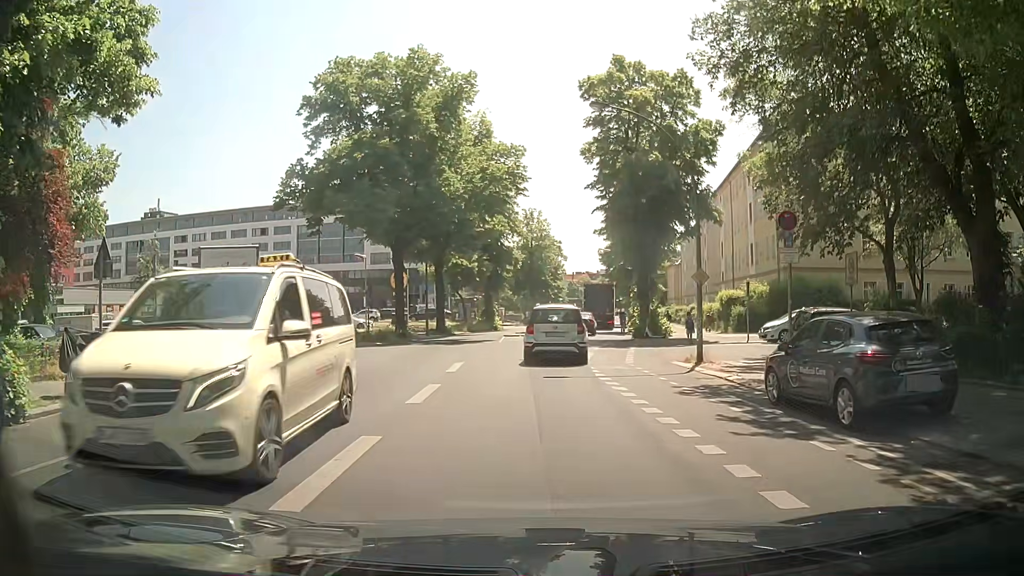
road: secondary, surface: asphalt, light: Day
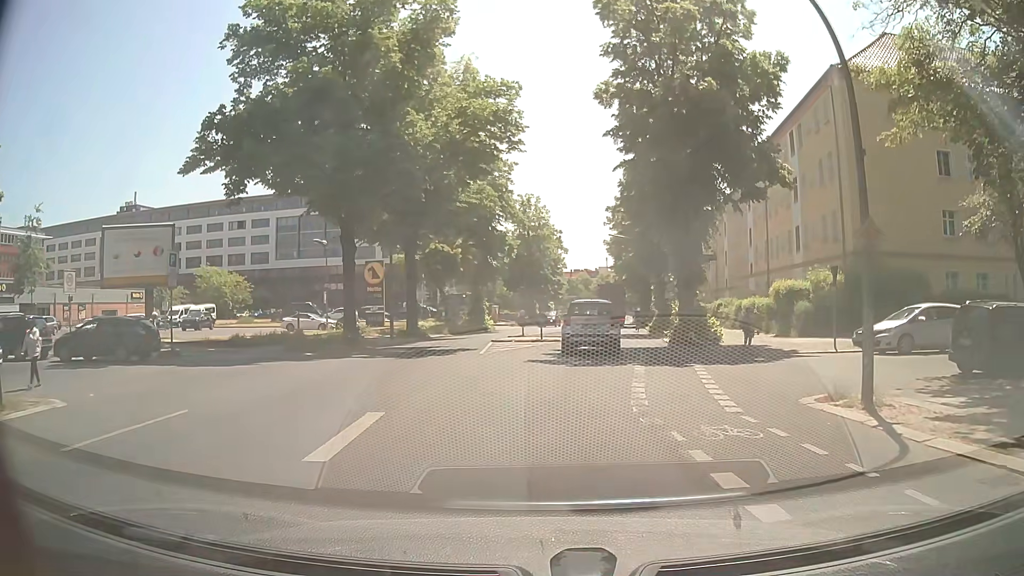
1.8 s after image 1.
(0.0, +10.6) m; 0°
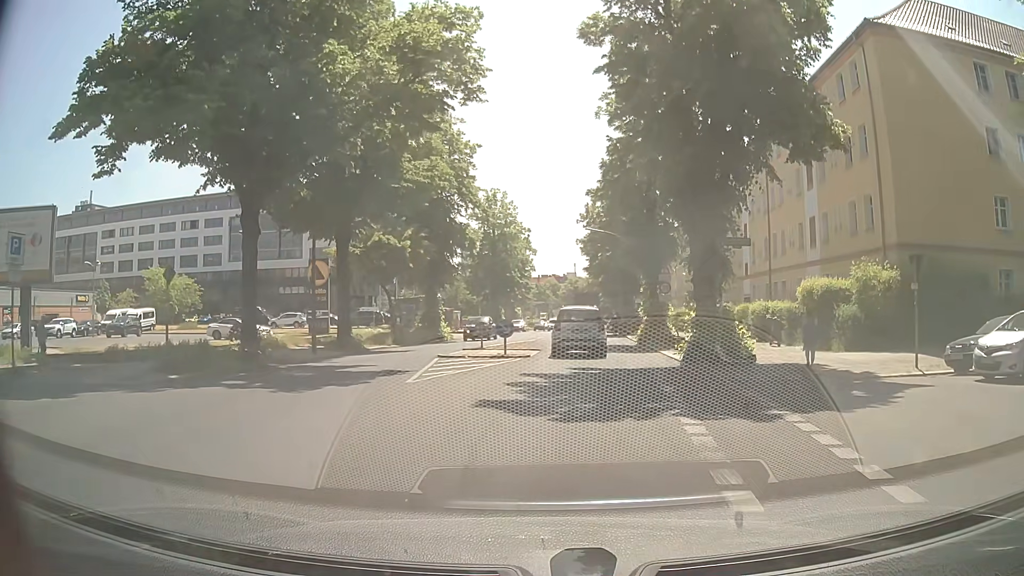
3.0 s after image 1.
(+0.2, +7.6) m; +3°
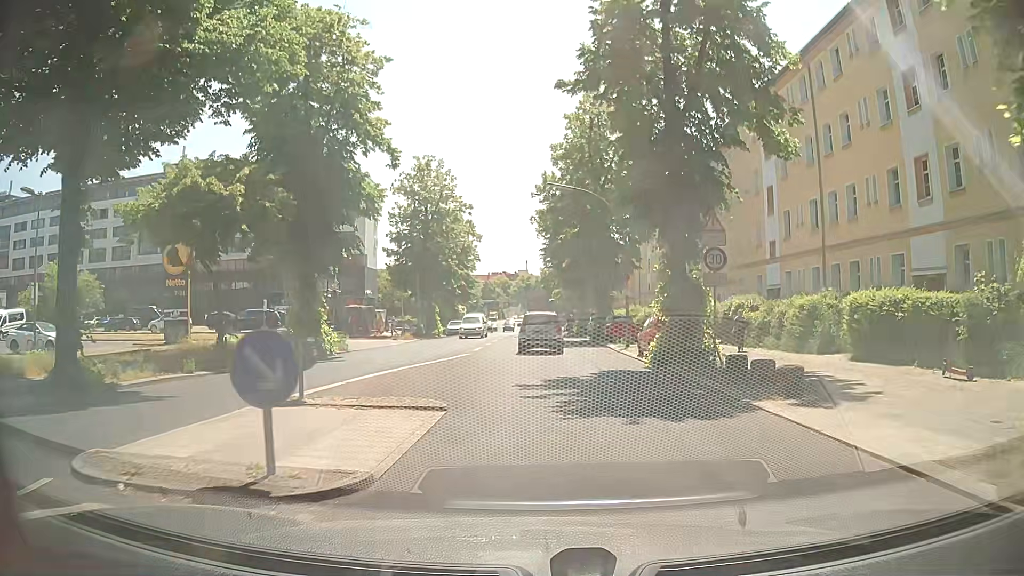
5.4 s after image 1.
(+0.9, +16.5) m; +4°
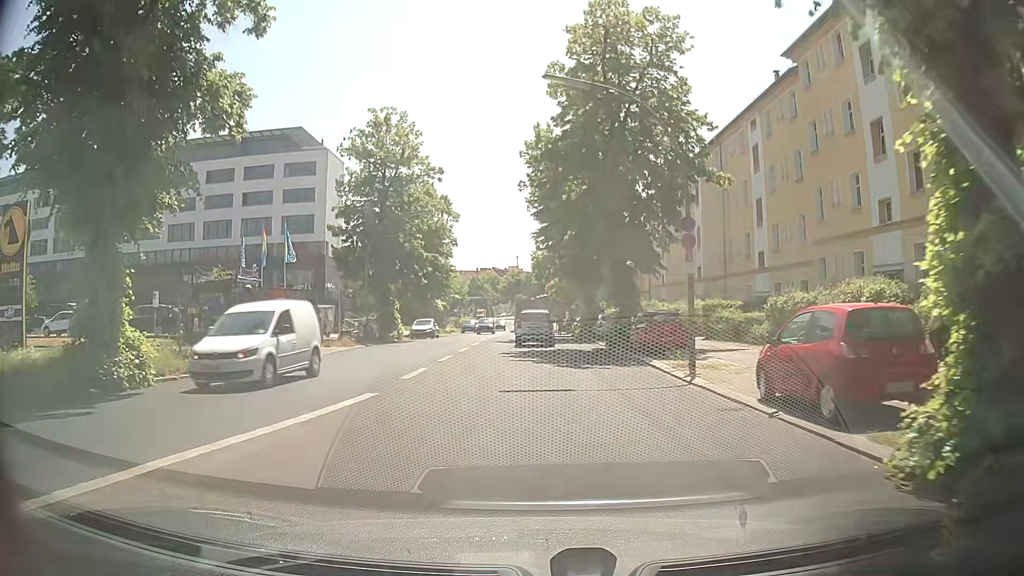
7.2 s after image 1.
(+0.2, +14.6) m; +2°
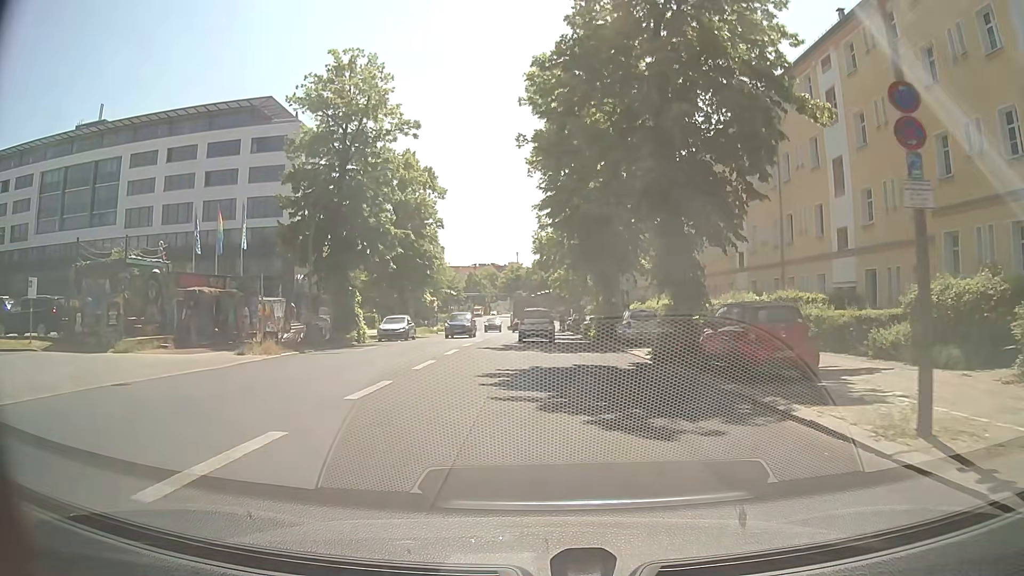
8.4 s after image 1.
(-0.2, +10.9) m; -1°
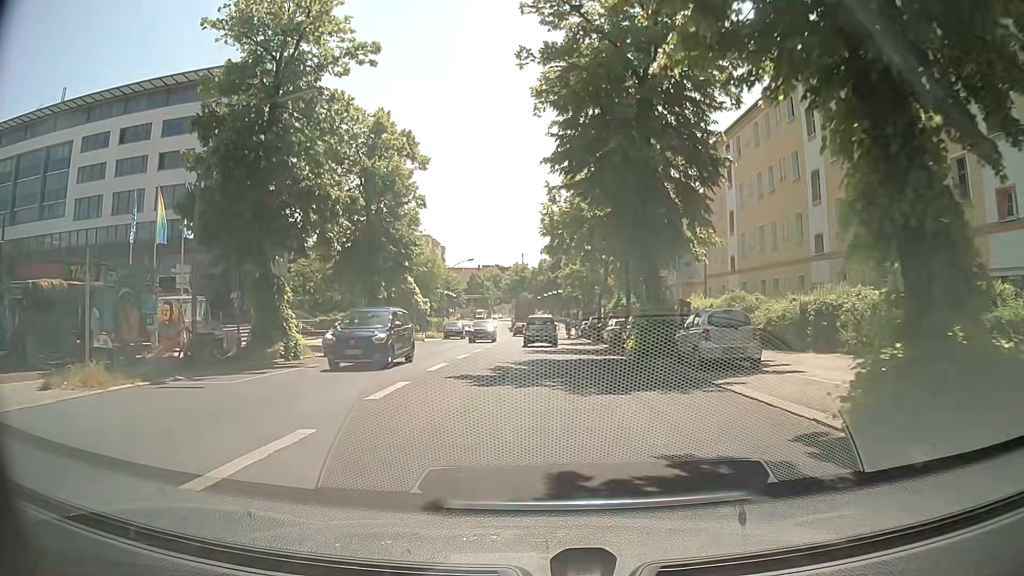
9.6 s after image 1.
(0.0, +11.5) m; 0°
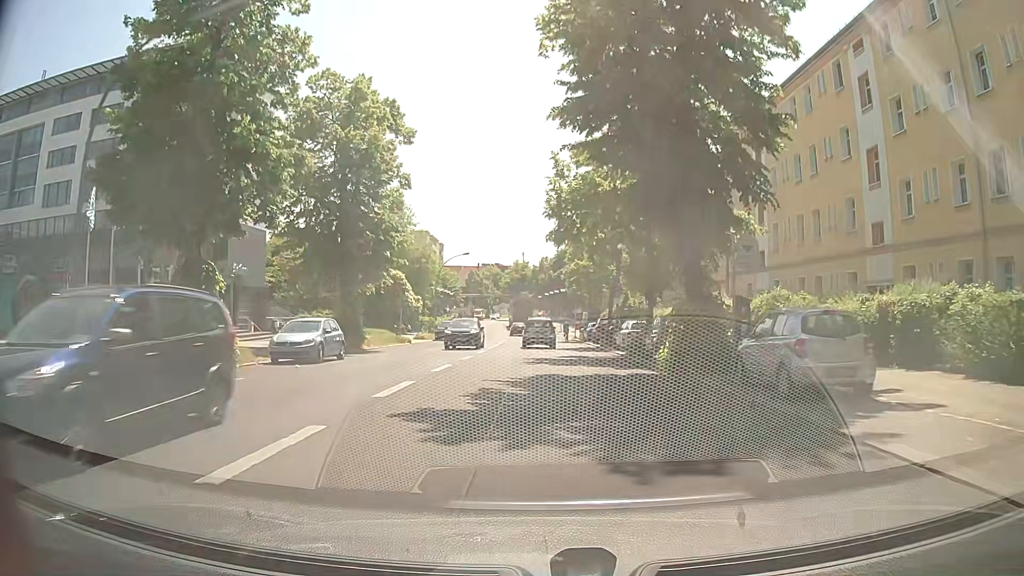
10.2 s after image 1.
(0.0, +5.9) m; 0°
(0, +10) (0, +20) (0, +30) (0, +40) (0, +50) (0, +60) (0, +70) (0, +80) (0, +90) (-1, +100) m
